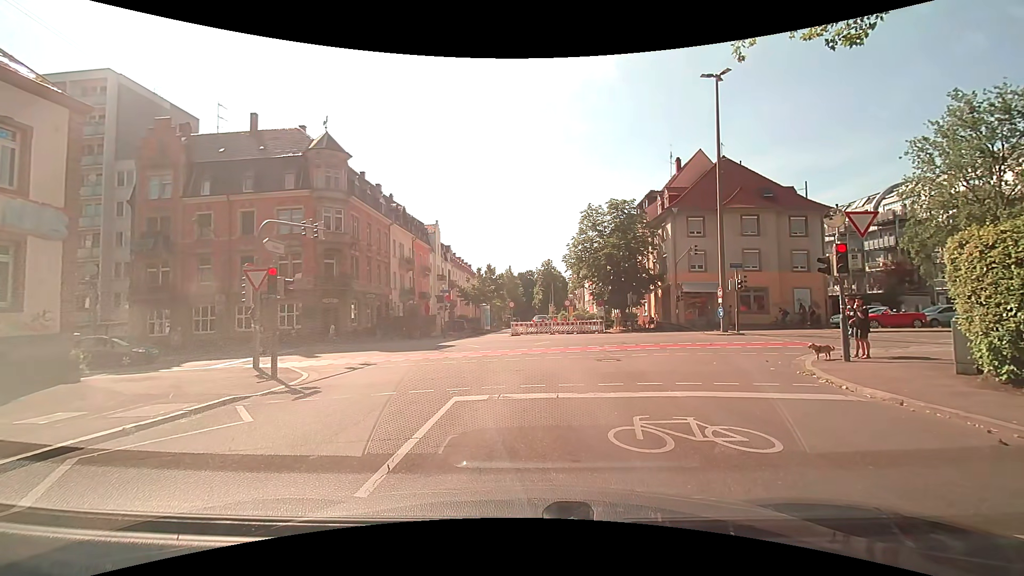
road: residential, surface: asphalt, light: Day
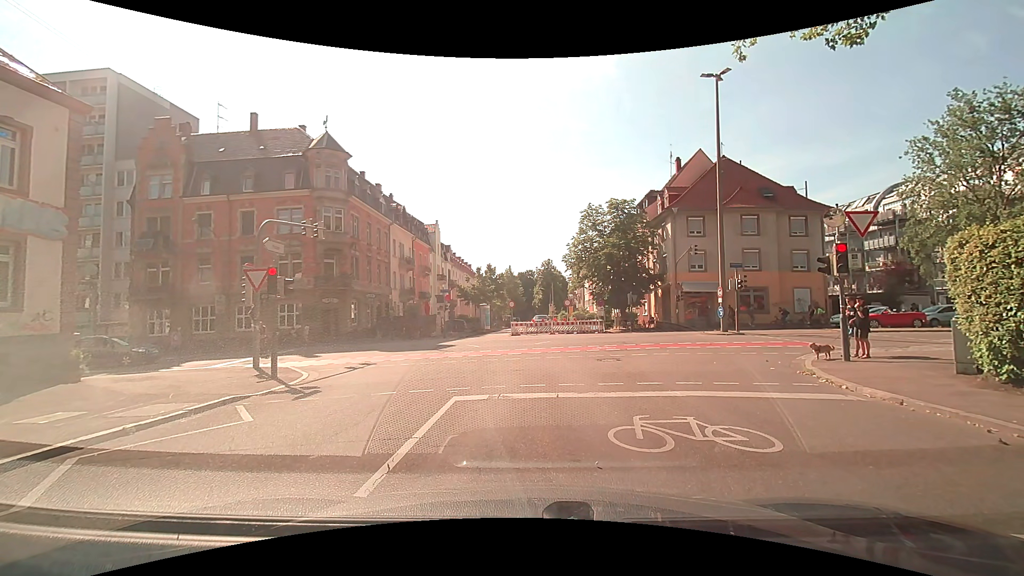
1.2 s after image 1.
(0.0, 0.0) m; 0°
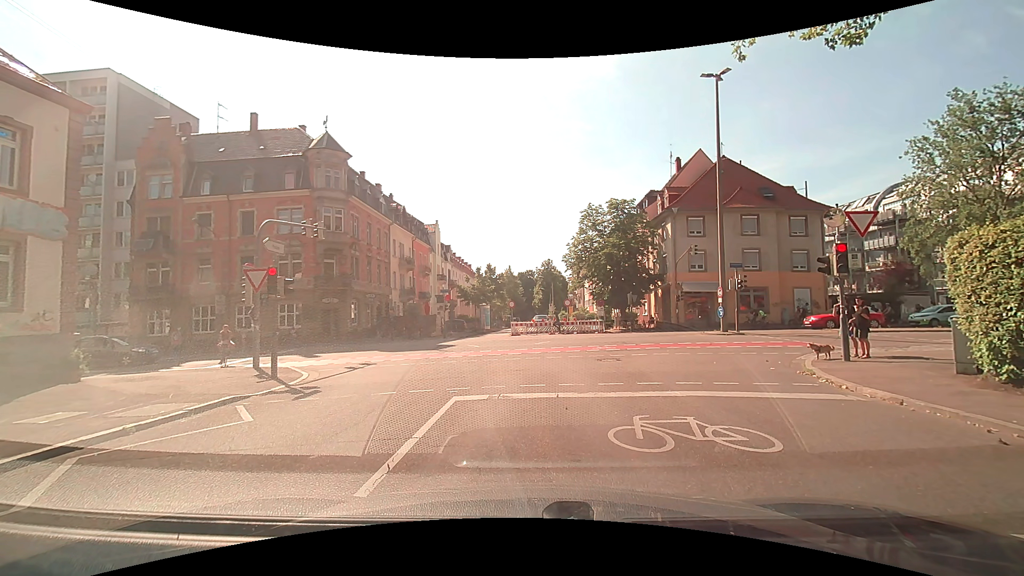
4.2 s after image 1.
(0.0, 0.0) m; 0°
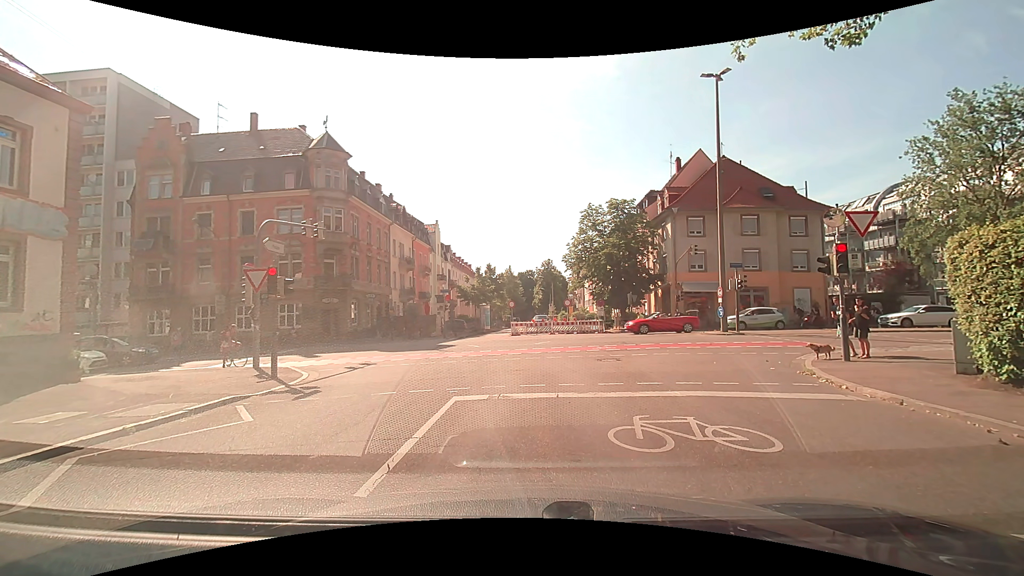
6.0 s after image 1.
(0.0, 0.0) m; 0°
